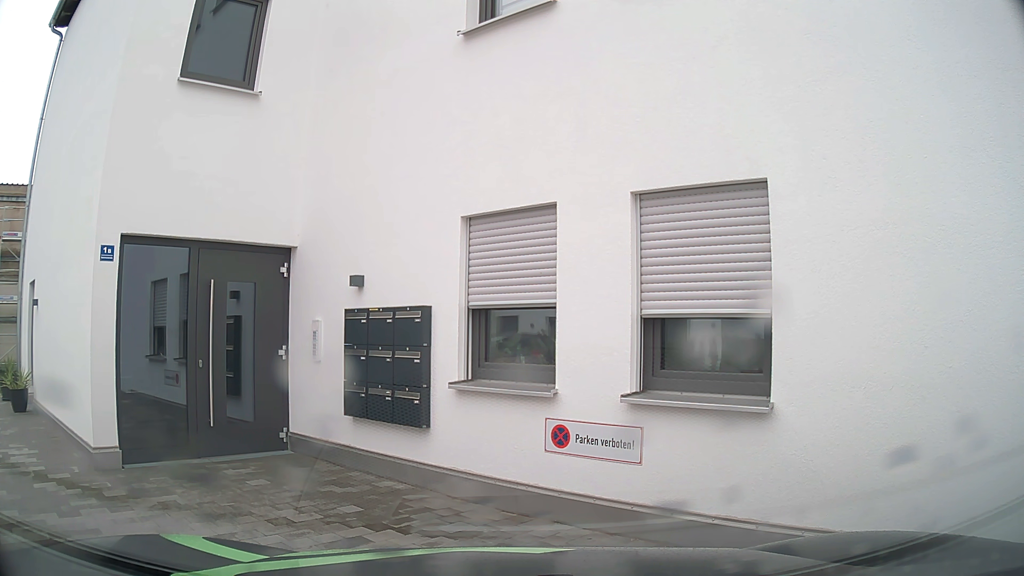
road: tertiary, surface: asphalt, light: Day
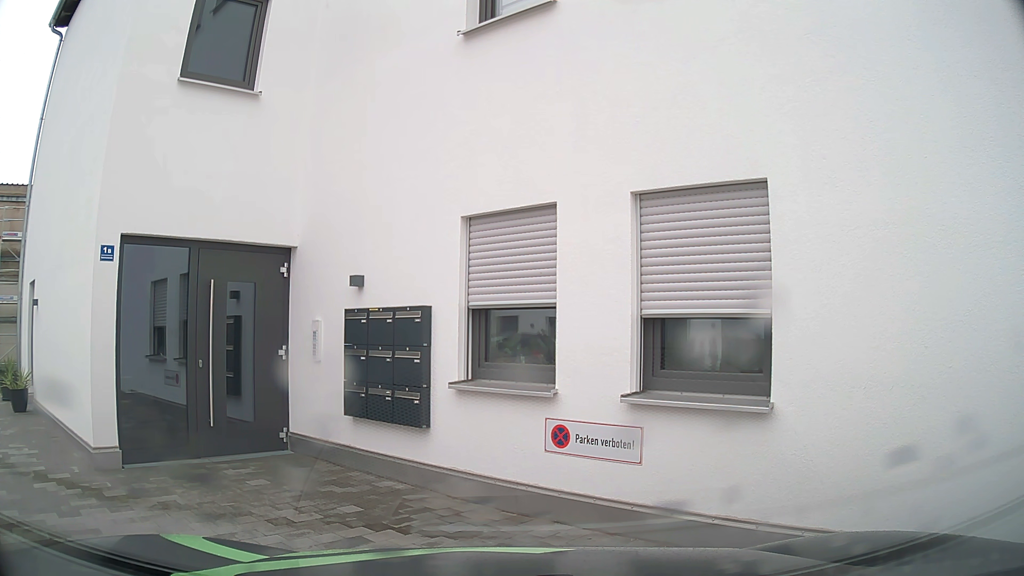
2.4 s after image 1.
(0.0, 0.0) m; 0°
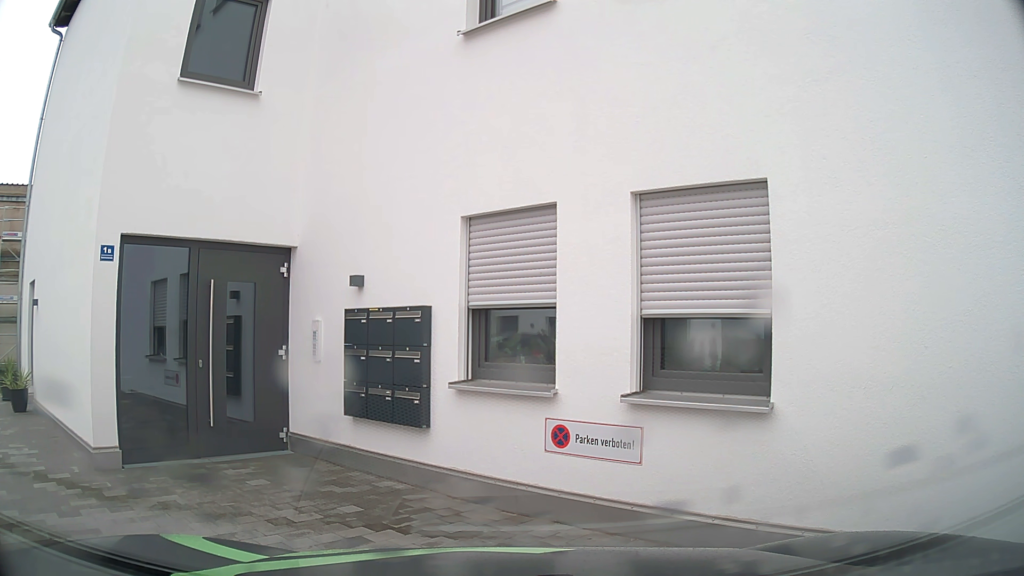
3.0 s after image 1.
(0.0, 0.0) m; 0°
